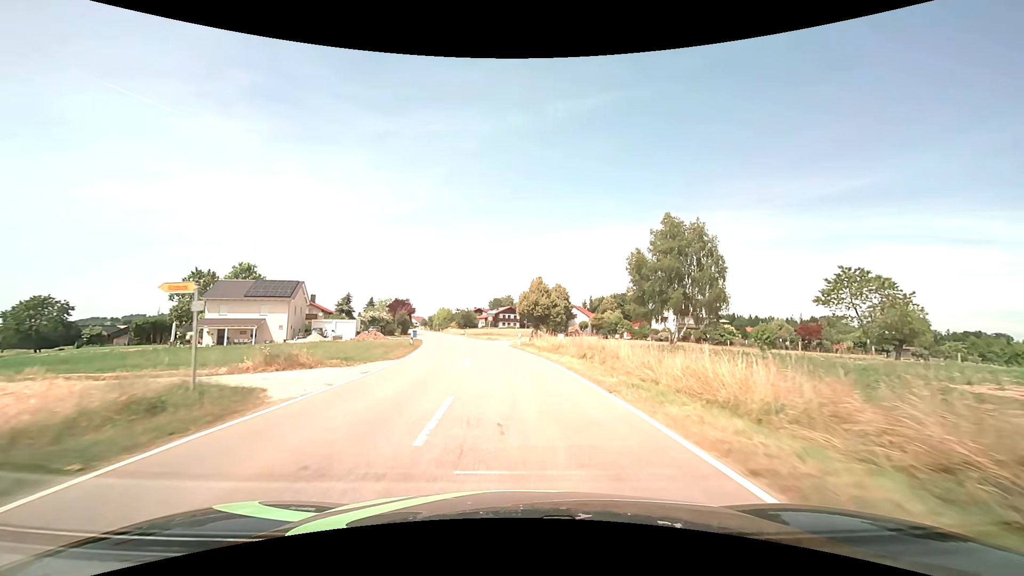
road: tertiary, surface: asphalt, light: Day
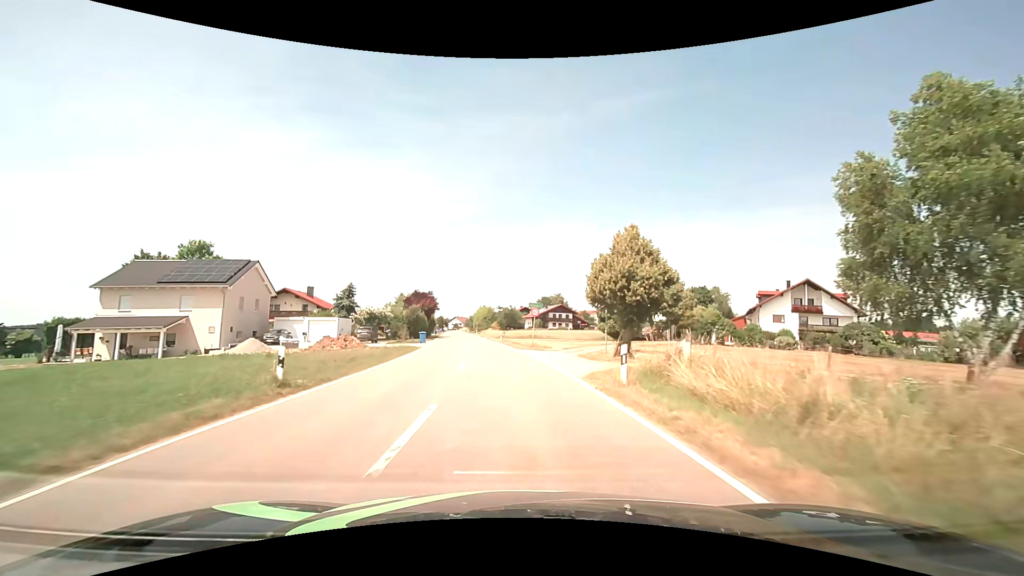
(-0.9, +25.2) m; -6°
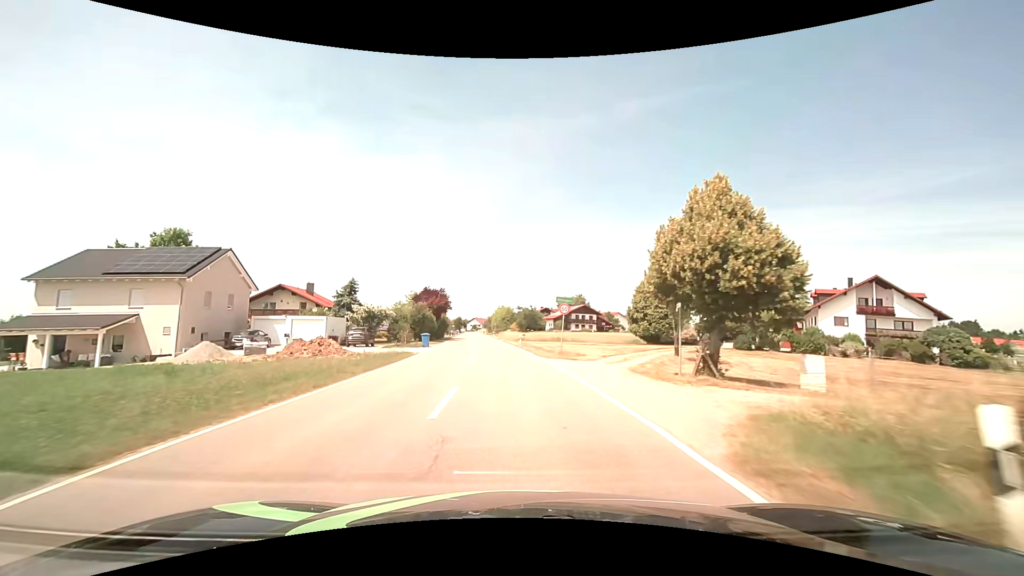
(-0.1, +8.4) m; -2°
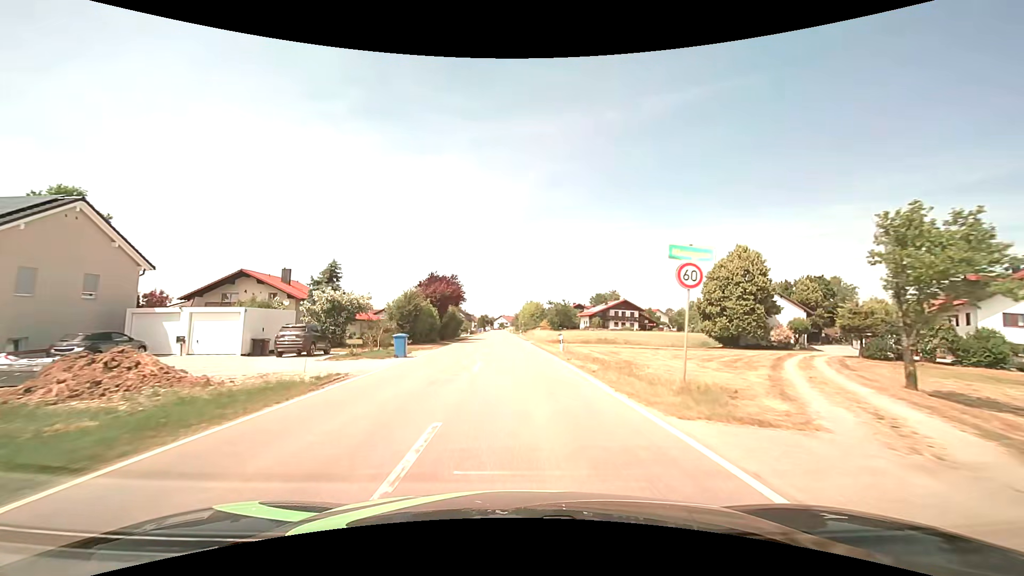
(-0.6, +16.7) m; -4°
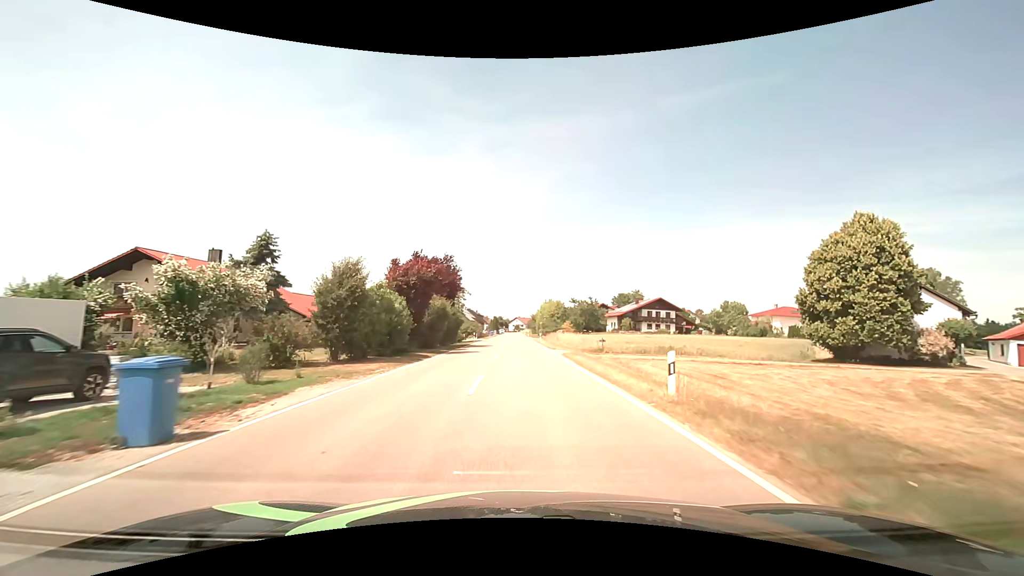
(-0.3, +16.7) m; -2°
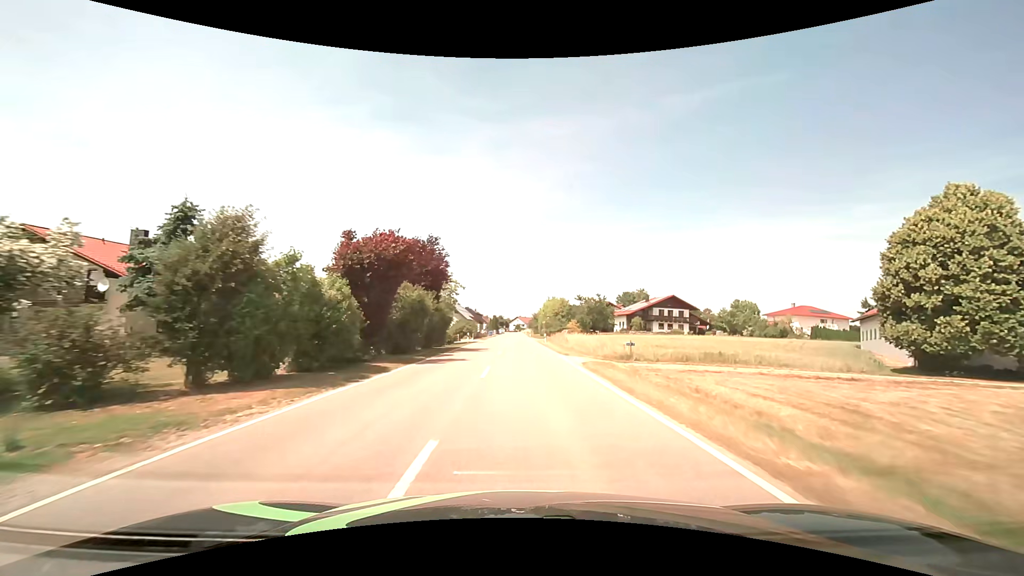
(0.0, +8.2) m; 0°
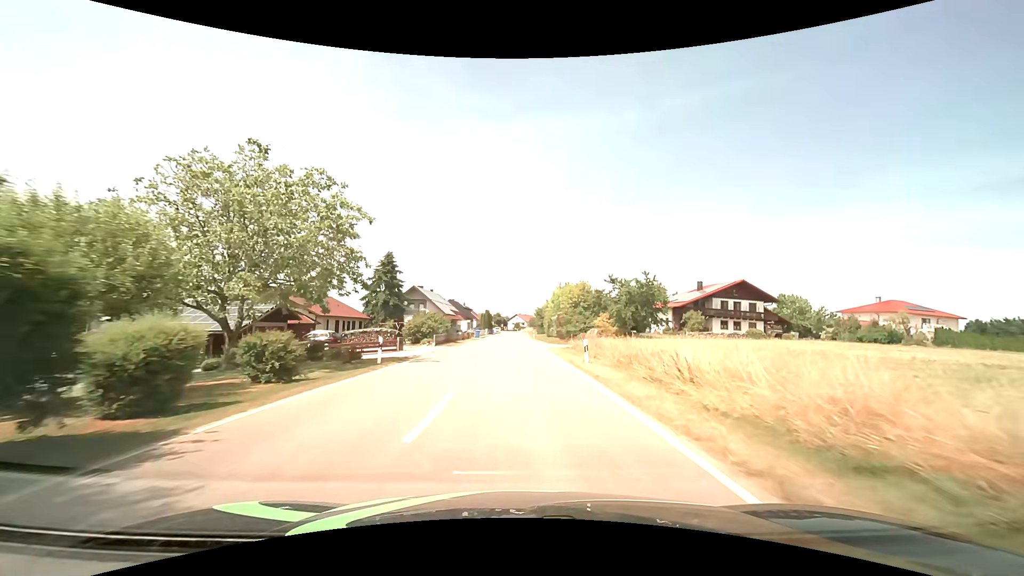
(+0.3, +31.4) m; 0°
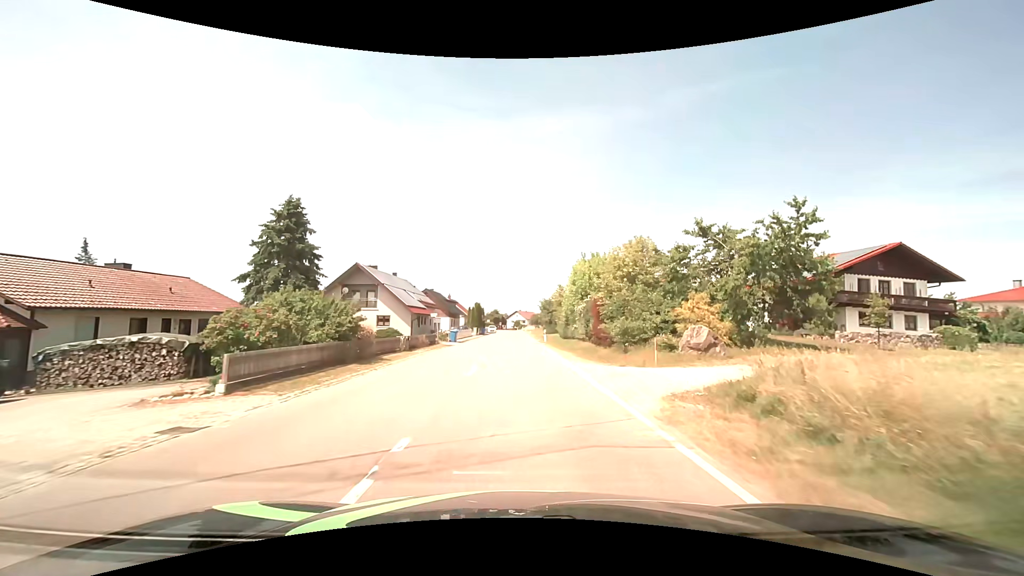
(0.0, +28.2) m; 0°
(0, +10) (0, +20) (0, +30) (0, +40) (0, +50) (-1, +60) (-1, +70) (-1, +80) (-1, +90) (0, +100) m
